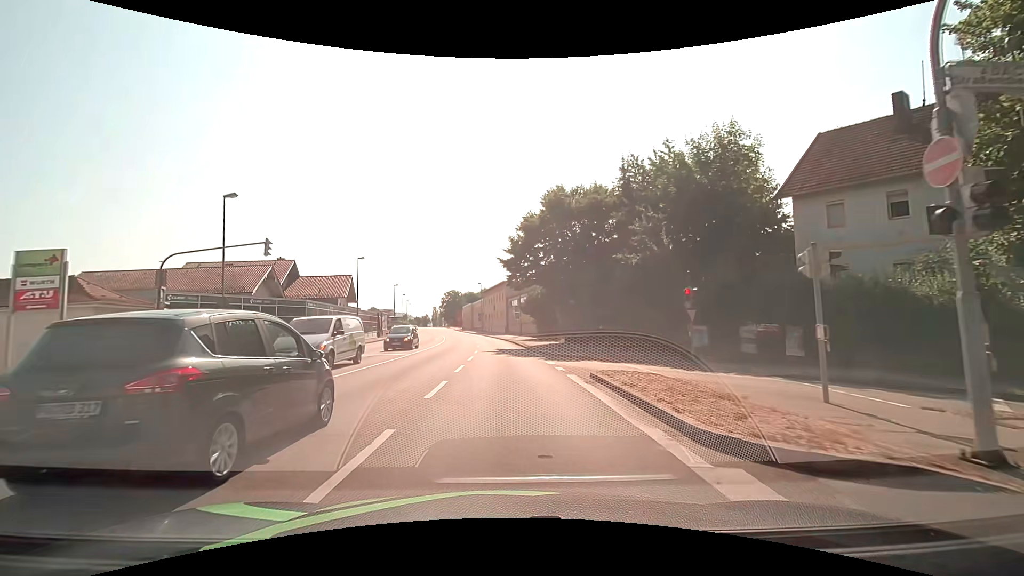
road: primary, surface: asphalt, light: Day
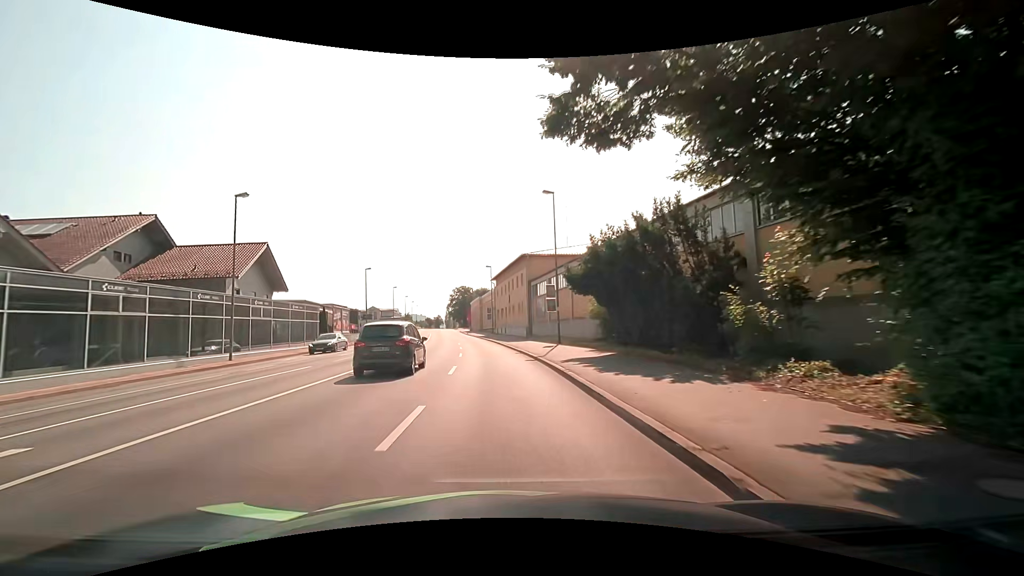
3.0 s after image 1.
(-0.6, +31.3) m; -2°
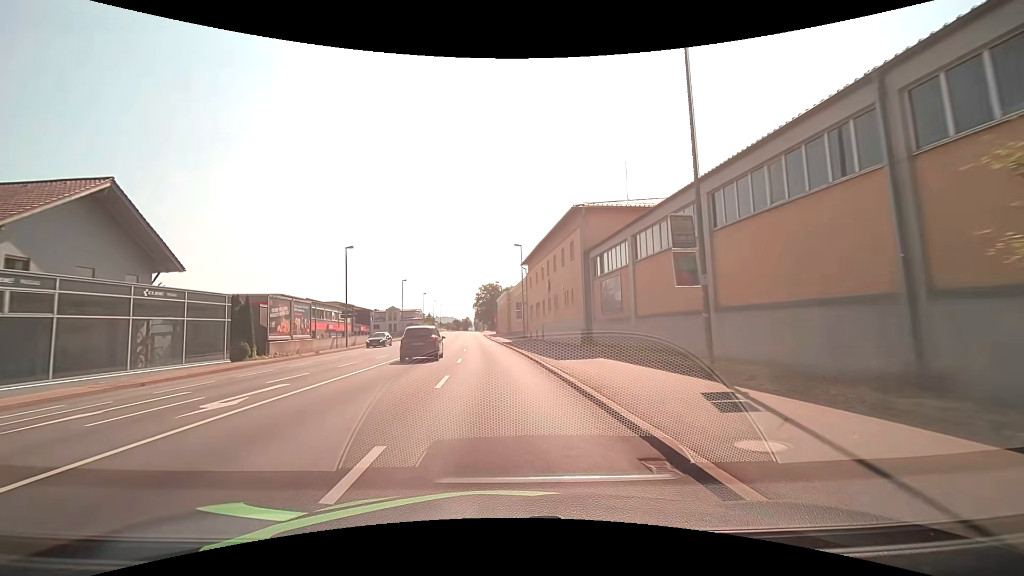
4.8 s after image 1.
(-0.8, +21.2) m; -4°
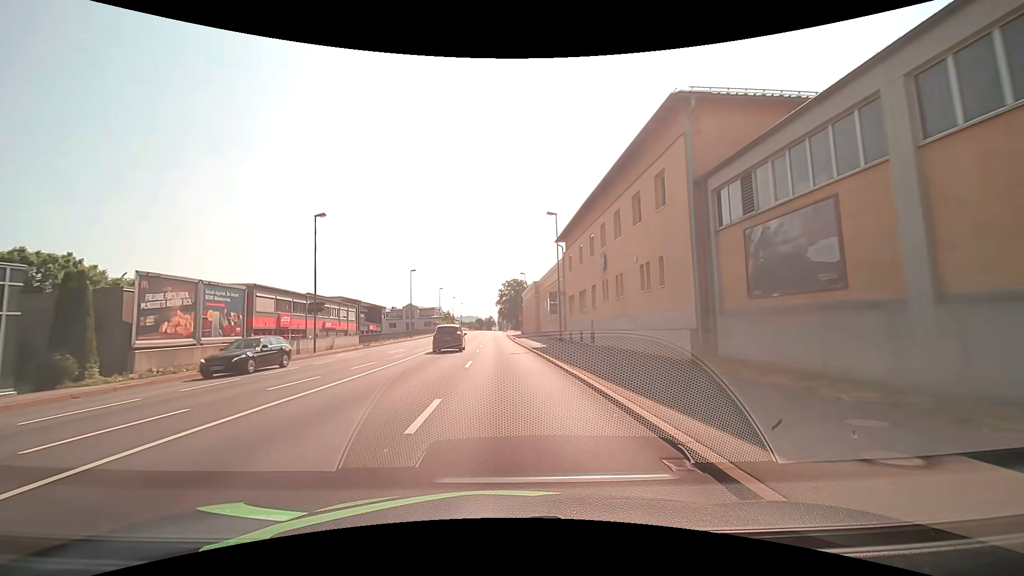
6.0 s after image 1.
(-0.4, +14.5) m; -3°
(0, +10) (0, +20) (-1, +30) (-1, +40) (-1, +50) (-2, +60) (-2, +70) (-2, +80) (-2, +90) (-3, +100) m
